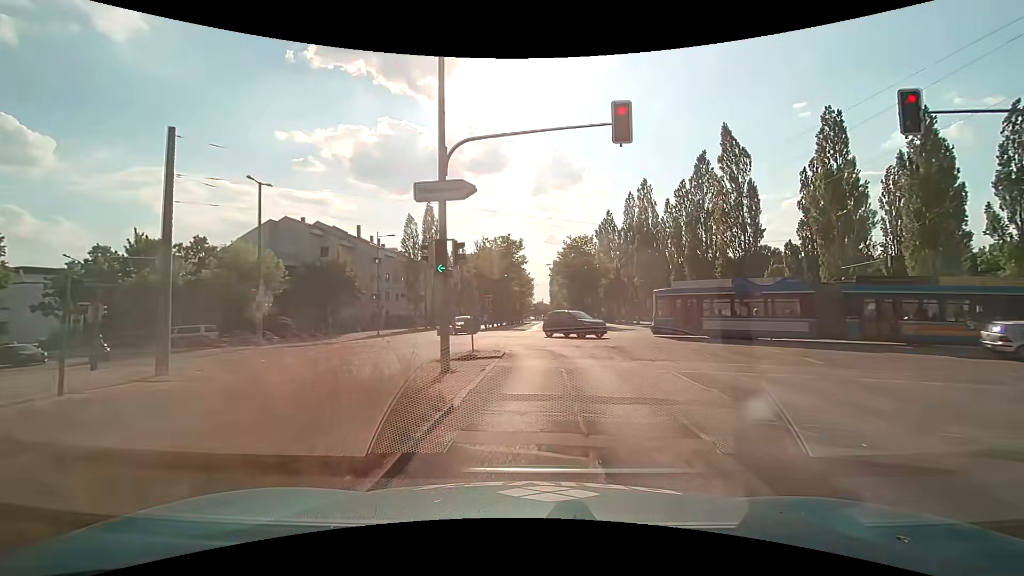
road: secondary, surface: asphalt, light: Day
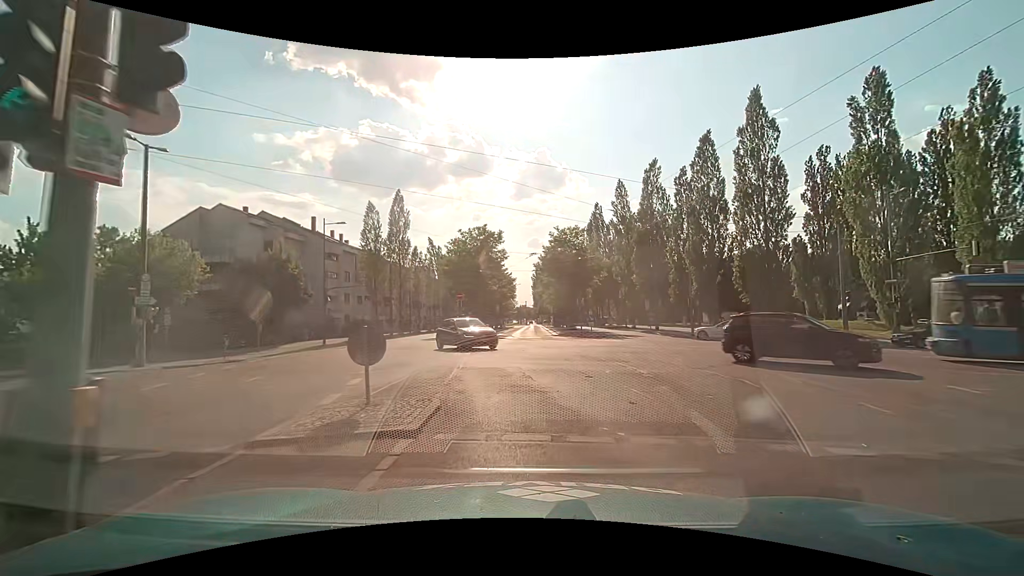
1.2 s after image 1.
(+0.1, +9.0) m; +1°
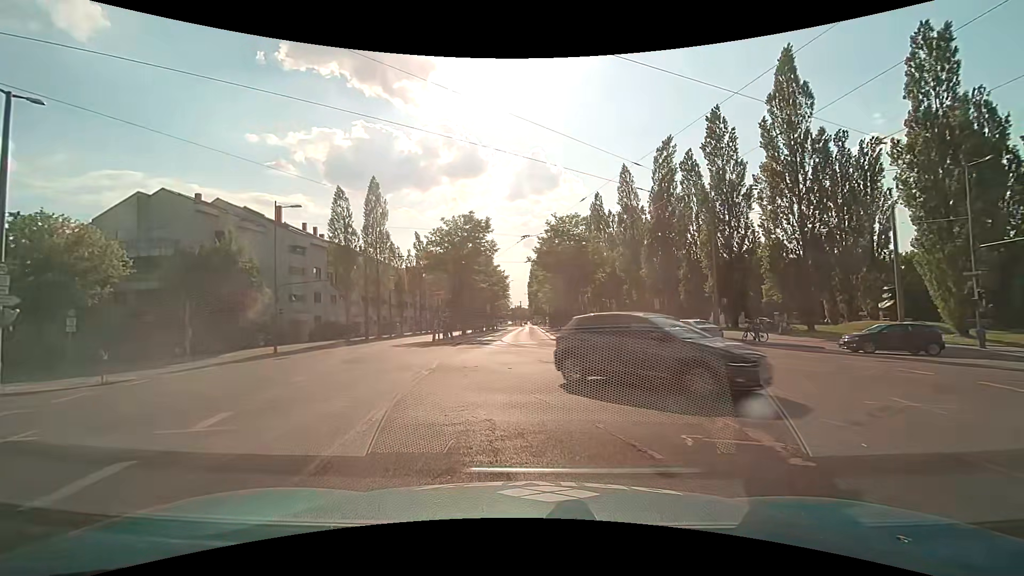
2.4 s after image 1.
(+0.2, +6.9) m; 0°
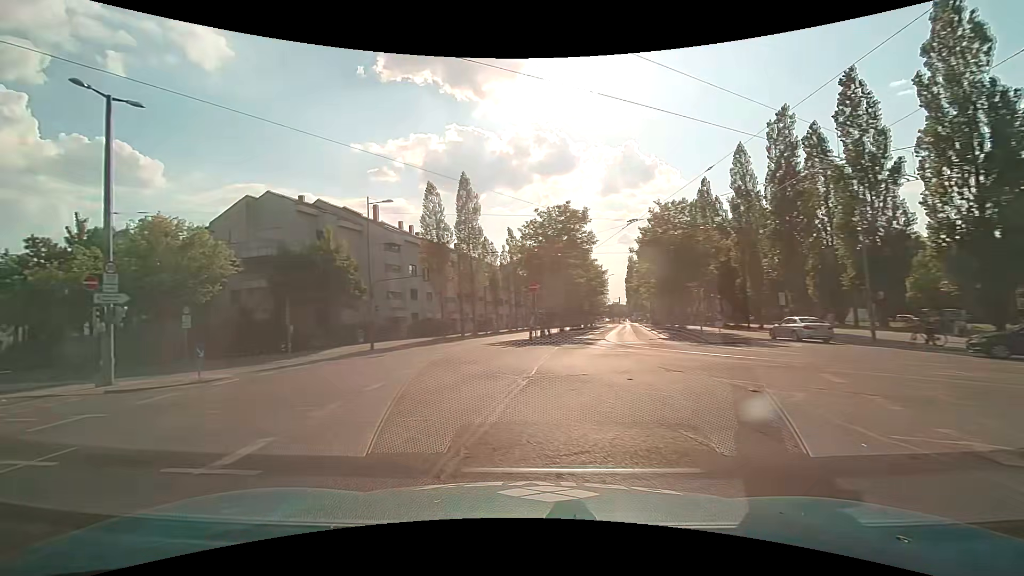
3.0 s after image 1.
(-0.2, +2.7) m; -10°
